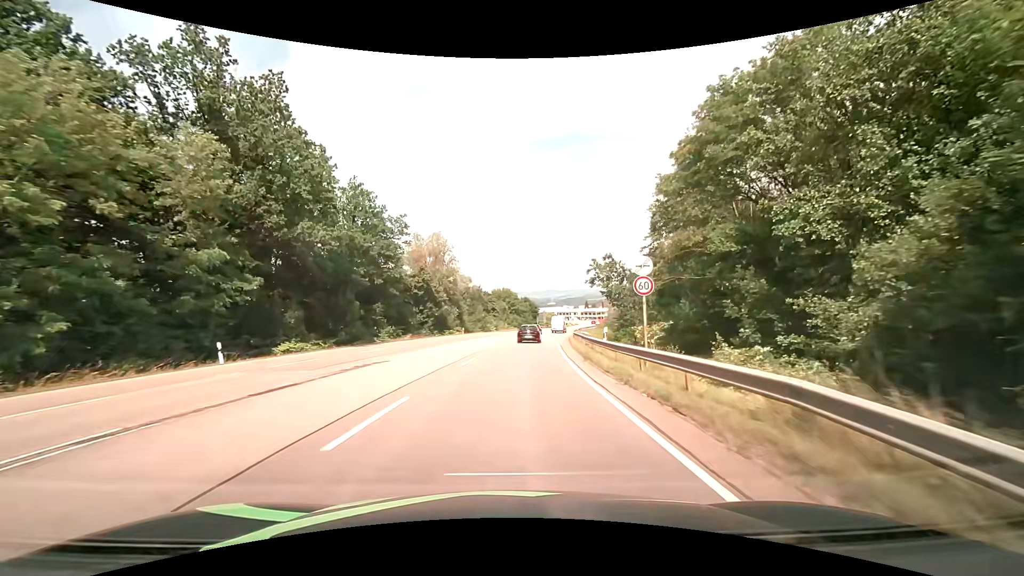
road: secondary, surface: asphalt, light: Day
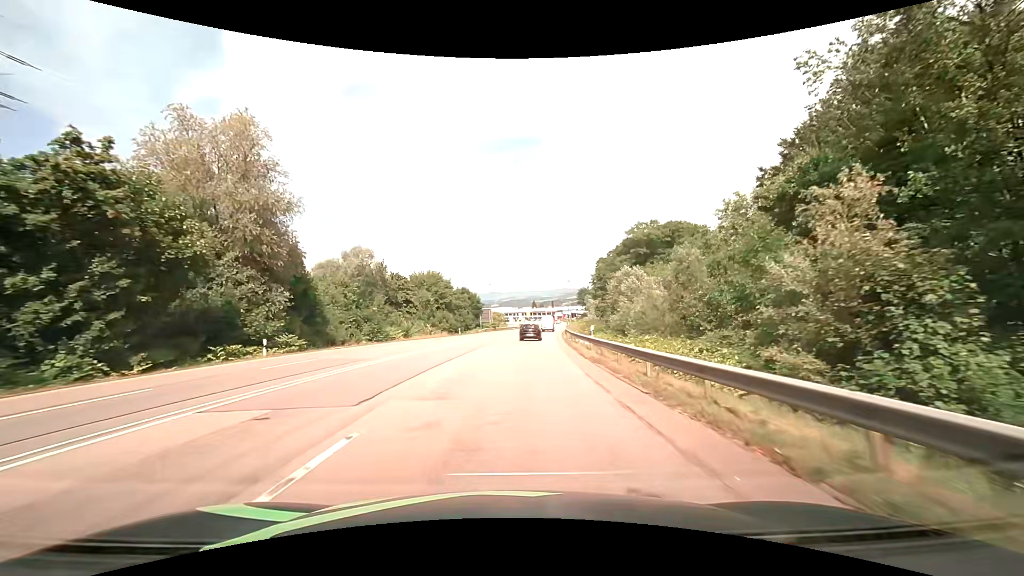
(+2.6, +45.5) m; +7°
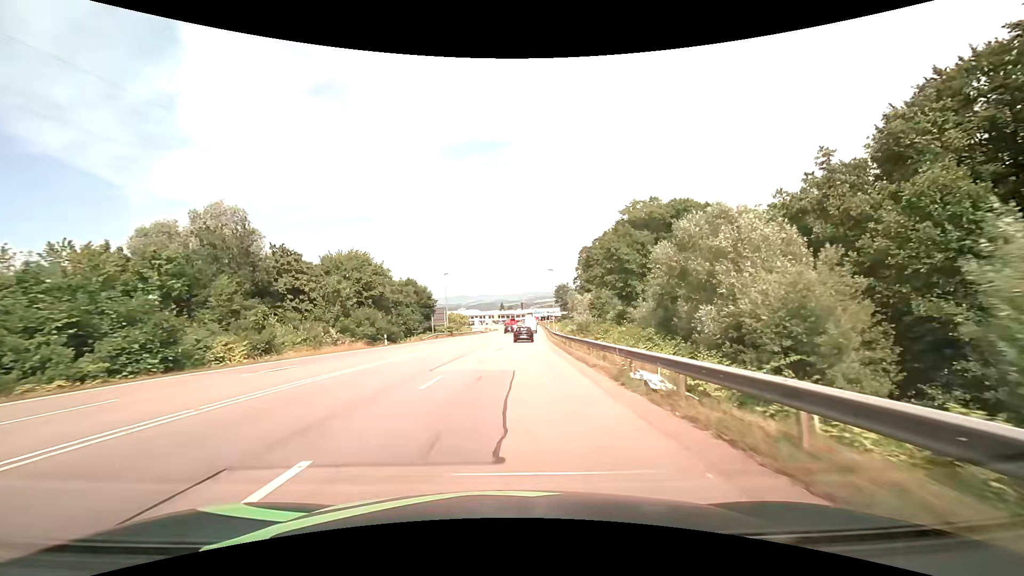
(+0.7, +27.3) m; +4°
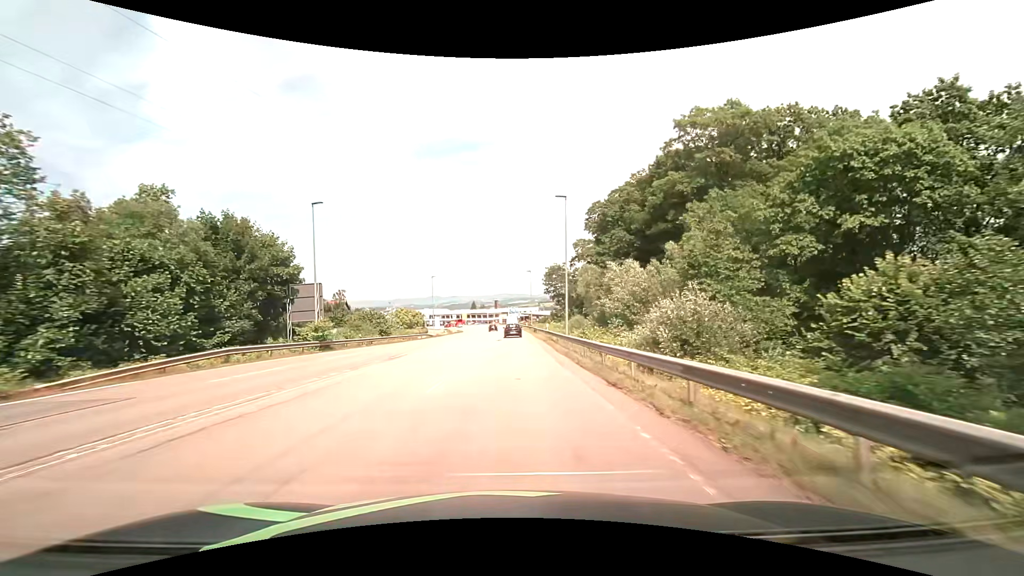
(+1.3, +45.6) m; +3°
(0, +10) (0, +20) (0, +30) (0, +40) (0, +50) (0, +60) (0, +70) (0, +80) (0, +90) (0, +100) m
